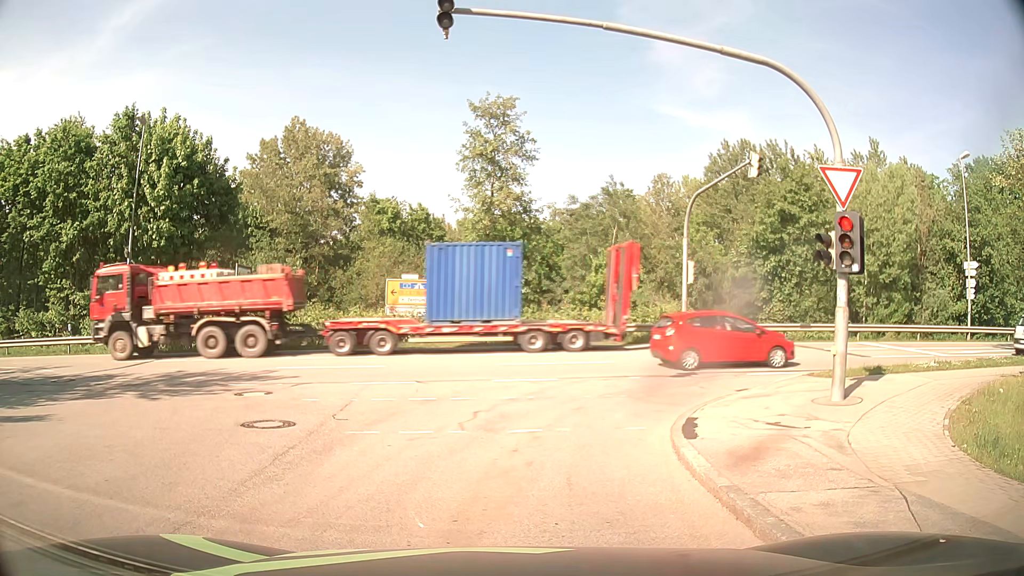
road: residential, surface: asphalt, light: Day
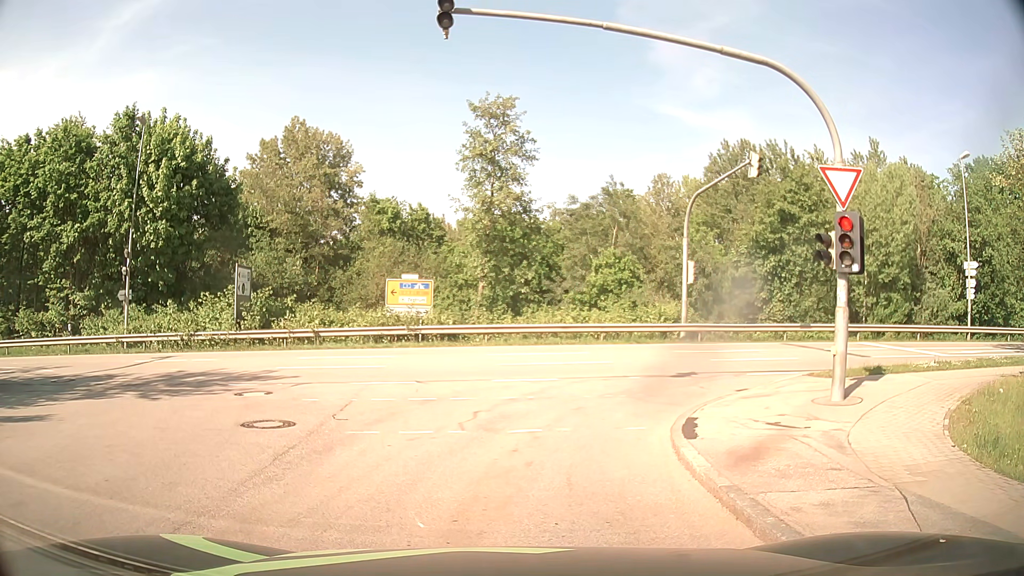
(0.0, 0.0) m; 0°
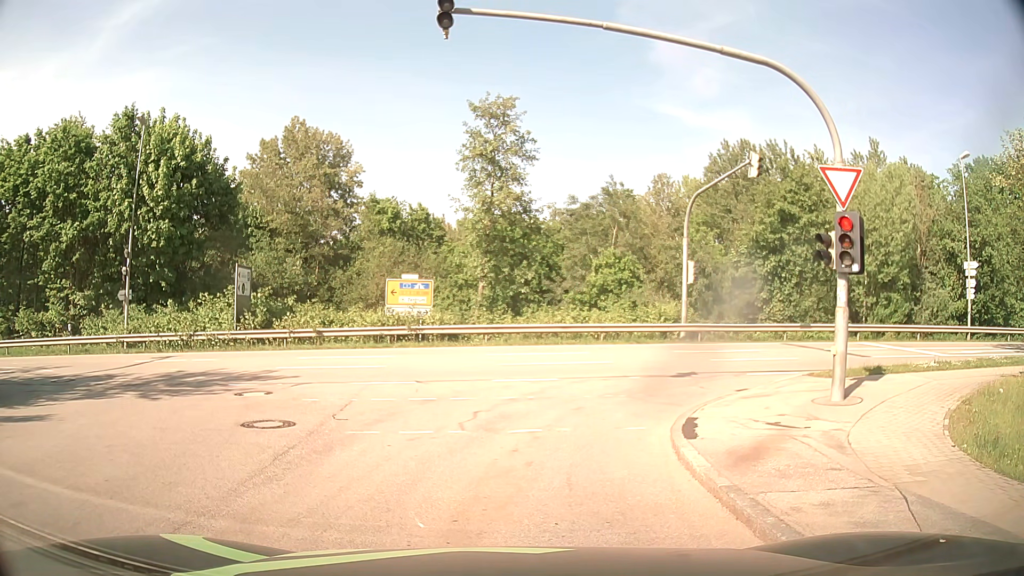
(0.0, 0.0) m; 0°
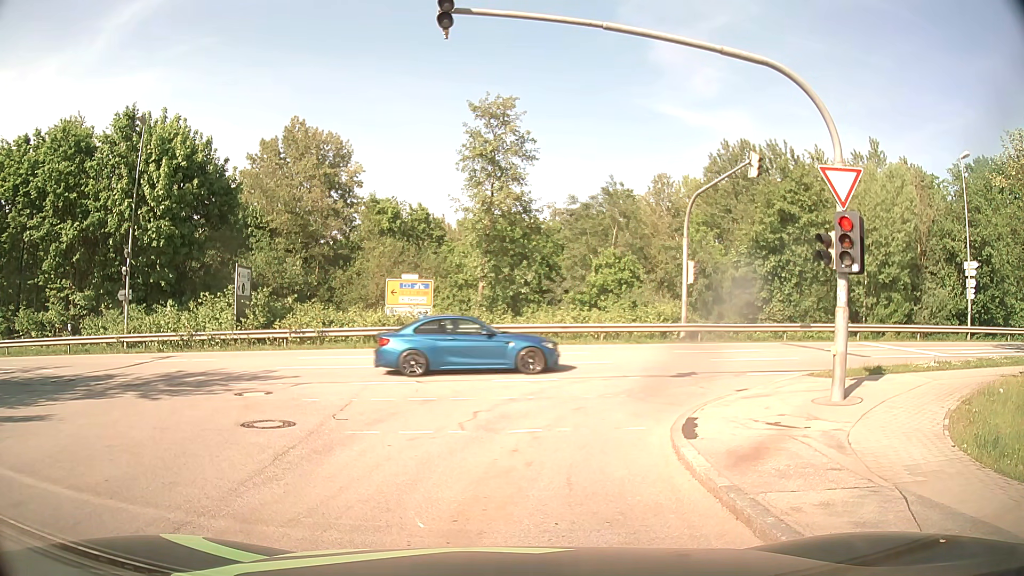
(0.0, 0.0) m; 0°
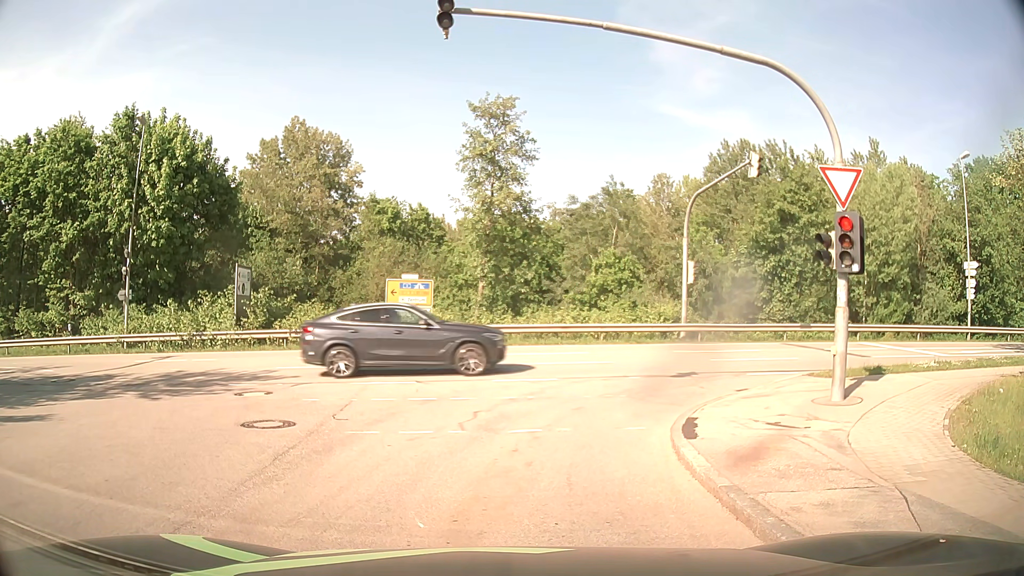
(0.0, 0.0) m; 0°
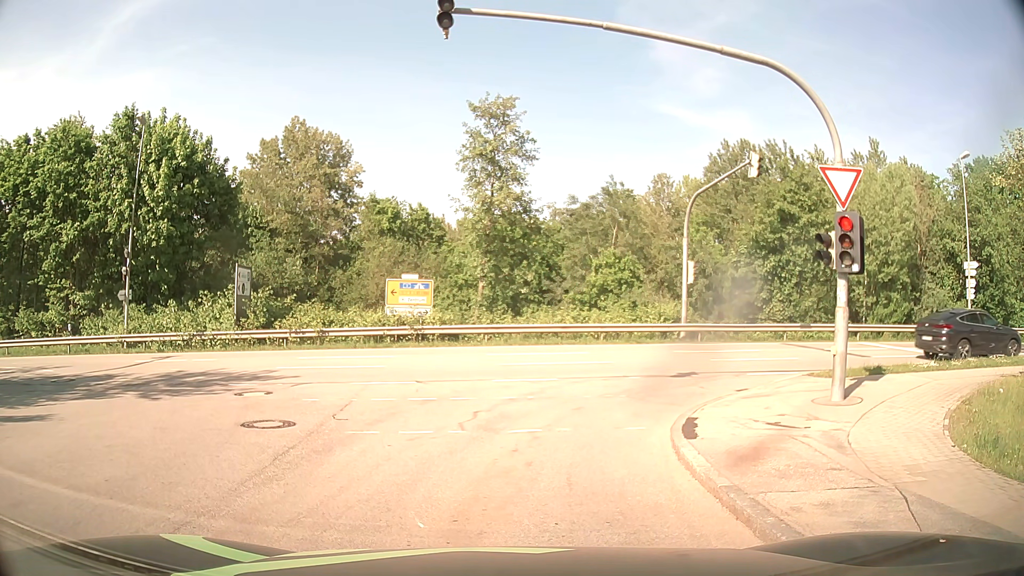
(0.0, 0.0) m; 0°
